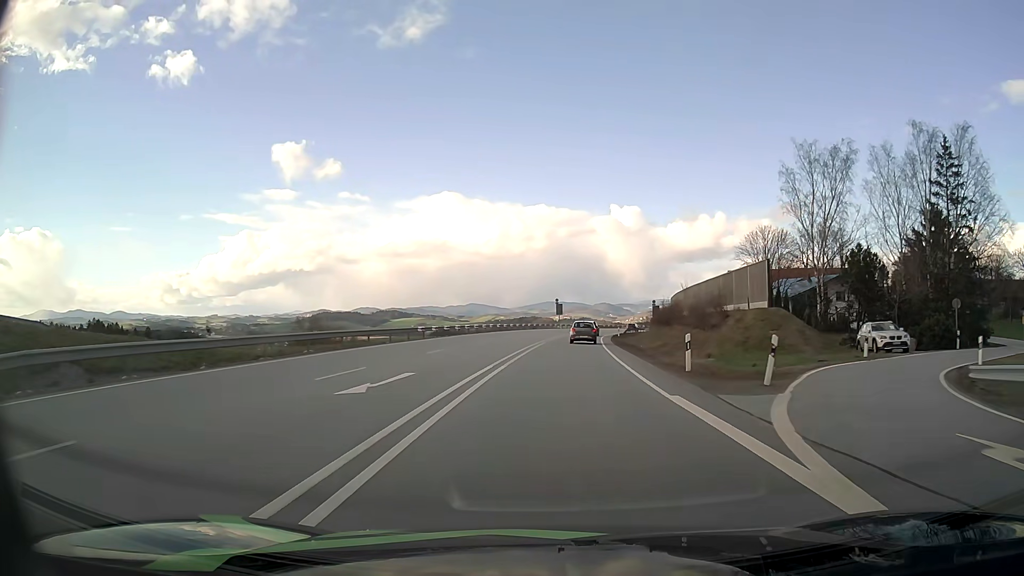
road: primary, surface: asphalt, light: Day
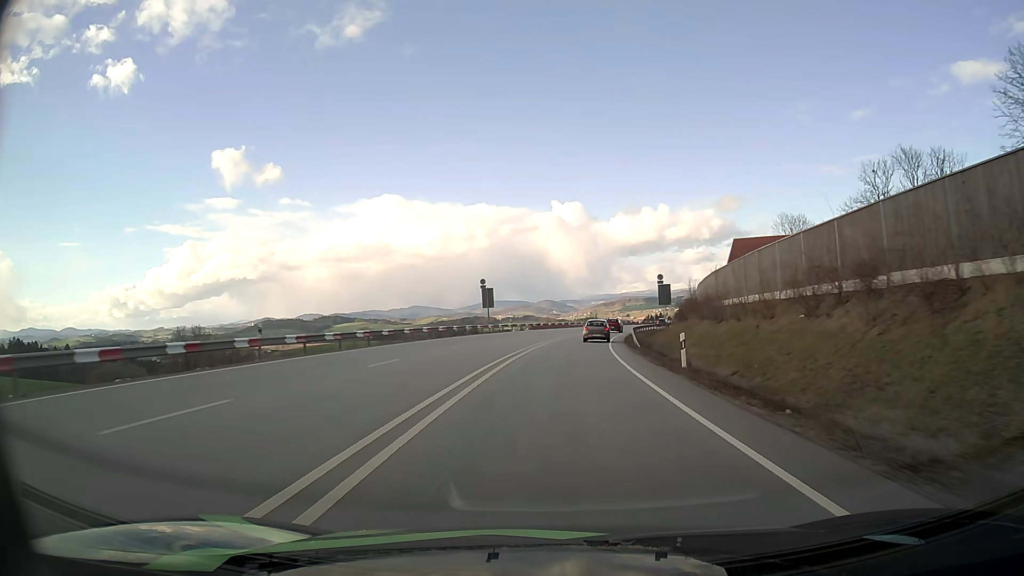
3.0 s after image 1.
(+2.2, +55.7) m; +5°
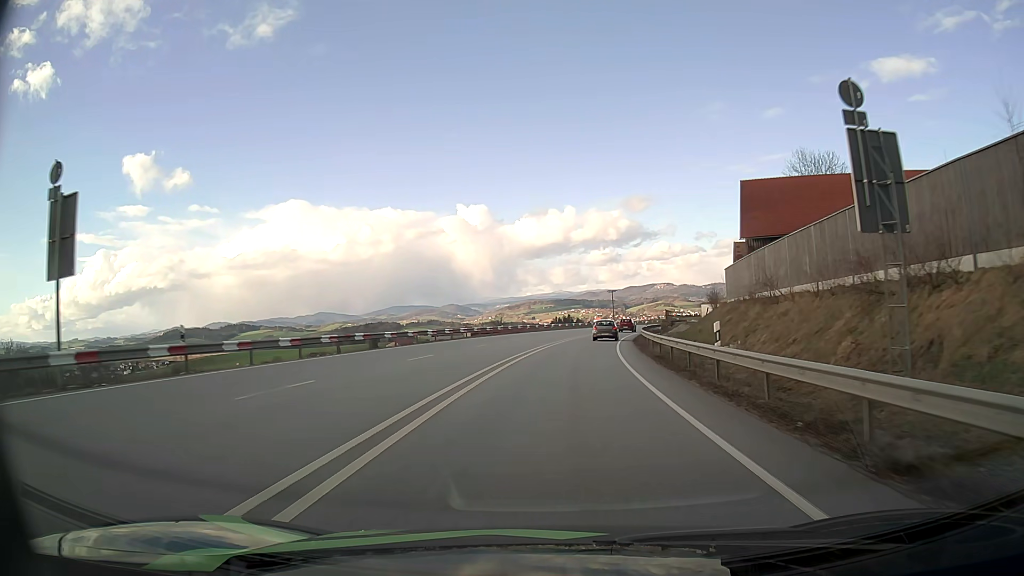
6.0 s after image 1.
(+3.4, +55.6) m; +8°
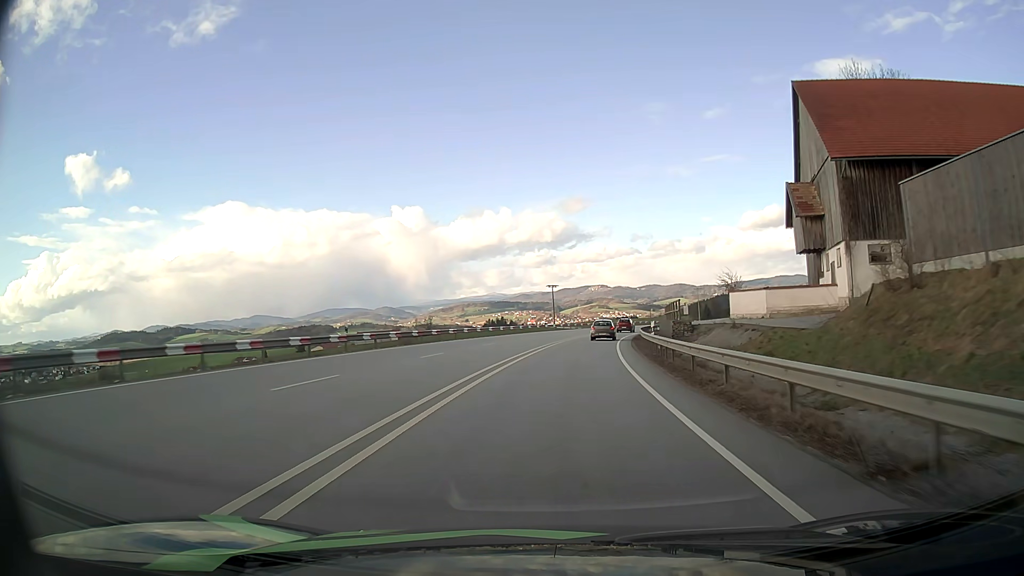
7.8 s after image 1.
(+1.7, +34.4) m; +6°
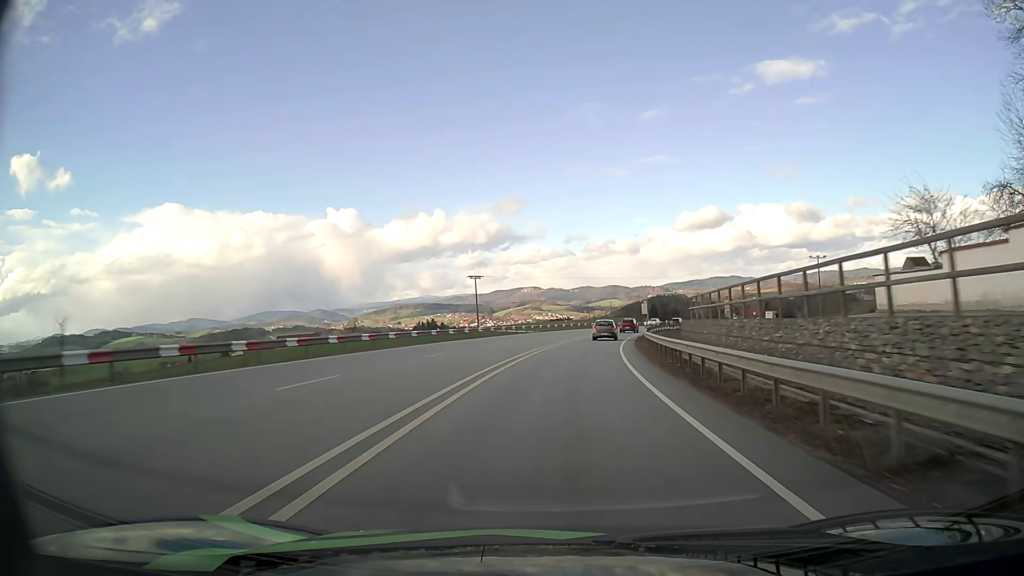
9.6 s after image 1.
(+1.7, +35.8) m; +5°
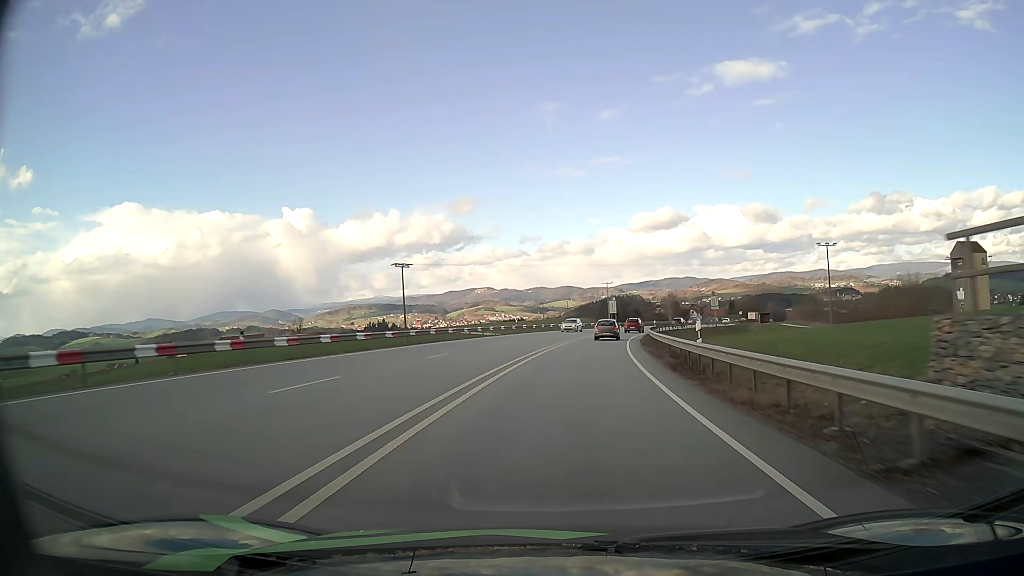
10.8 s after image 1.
(+0.9, +24.7) m; +4°
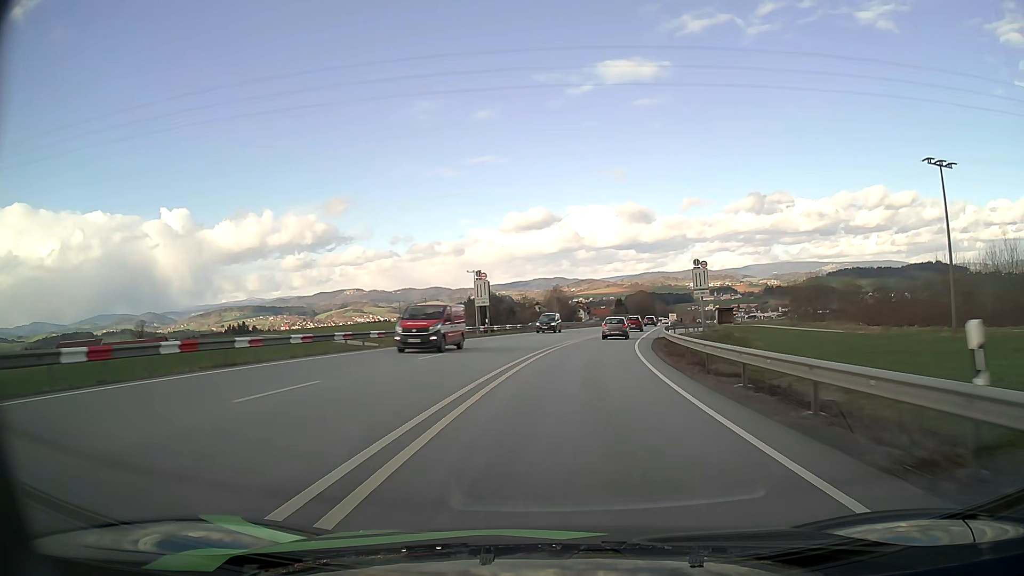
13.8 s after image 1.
(+5.6, +61.2) m; +11°
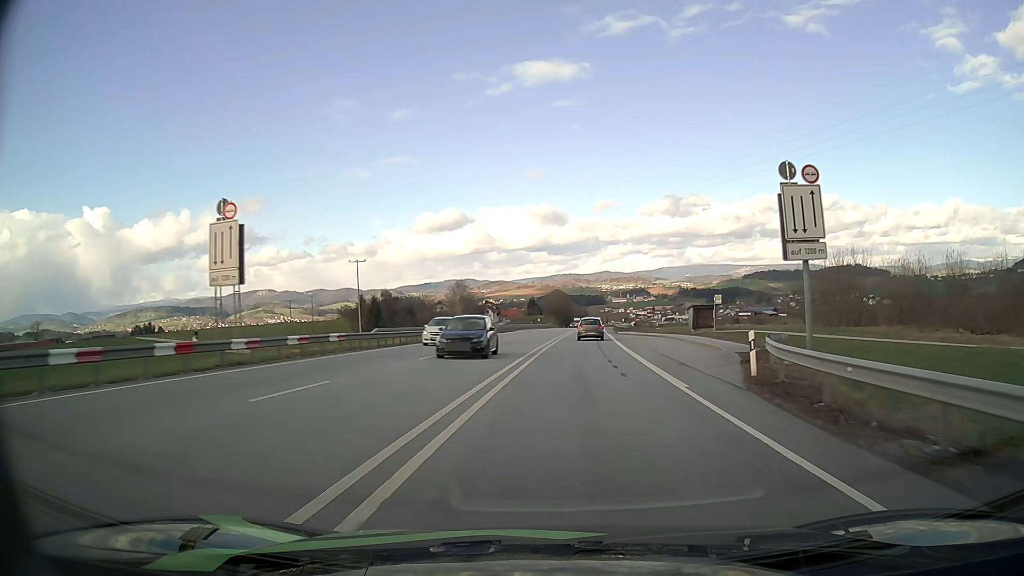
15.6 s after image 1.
(+2.2, +35.3) m; +8°
(0, +10) (+1, +20) (+1, +30) (+2, +40) (+3, +50) (+3, +60) (+4, +70) (+5, +80) (+5, +90) (+6, +100) m
